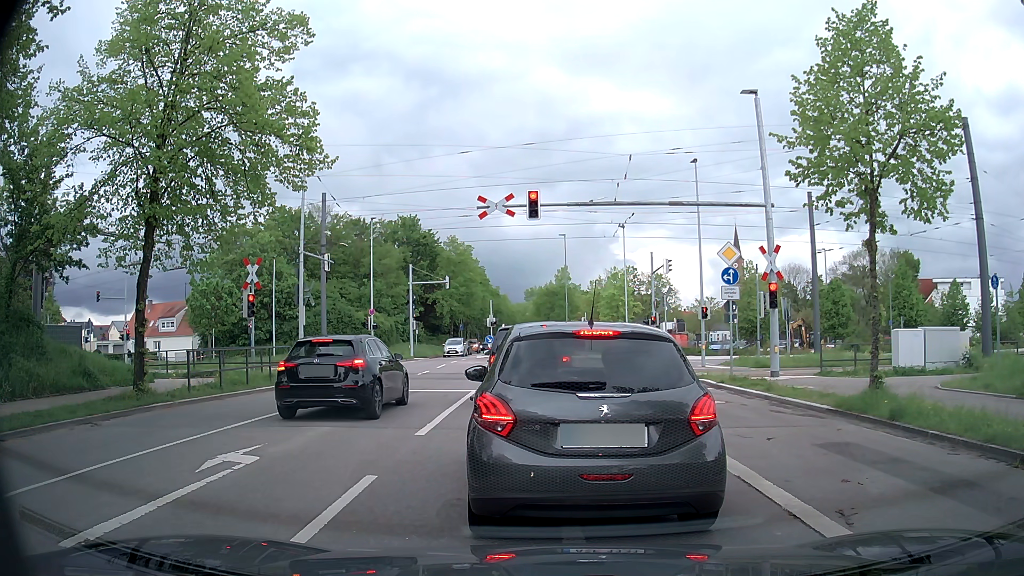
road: tertiary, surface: asphalt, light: Day
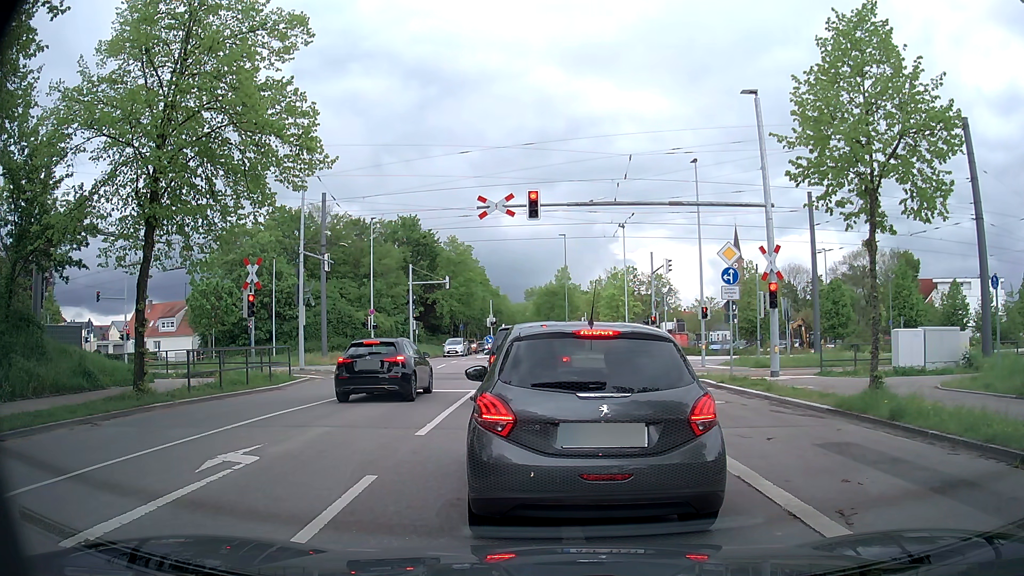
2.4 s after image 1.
(0.0, 0.0) m; 0°
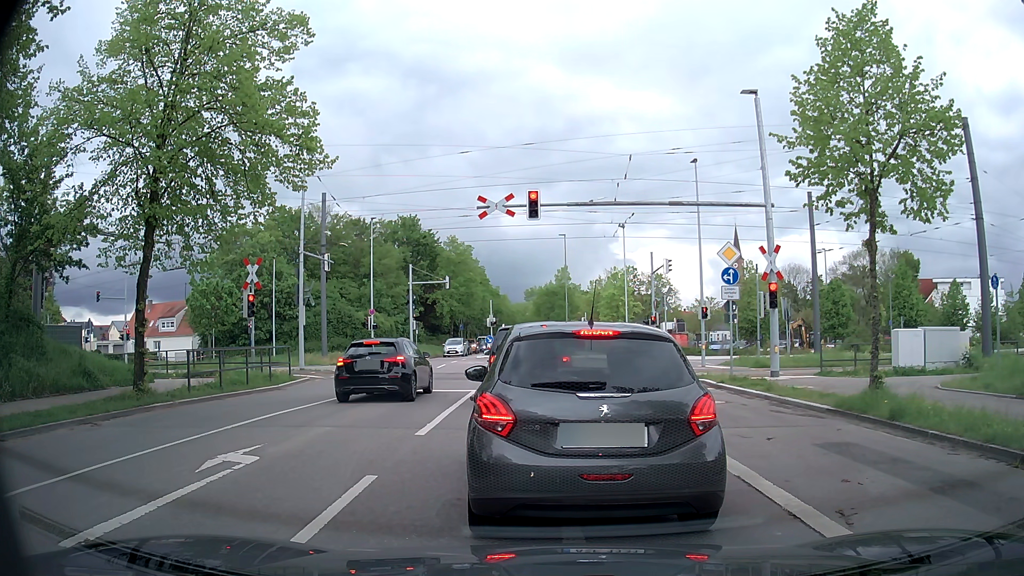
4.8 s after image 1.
(0.0, 0.0) m; 0°
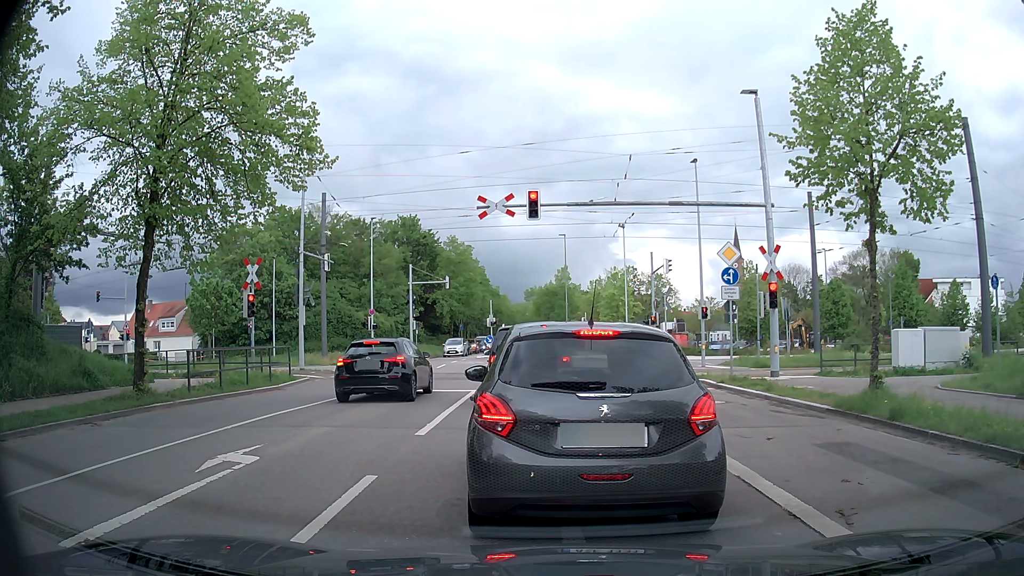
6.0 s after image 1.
(0.0, 0.0) m; 0°
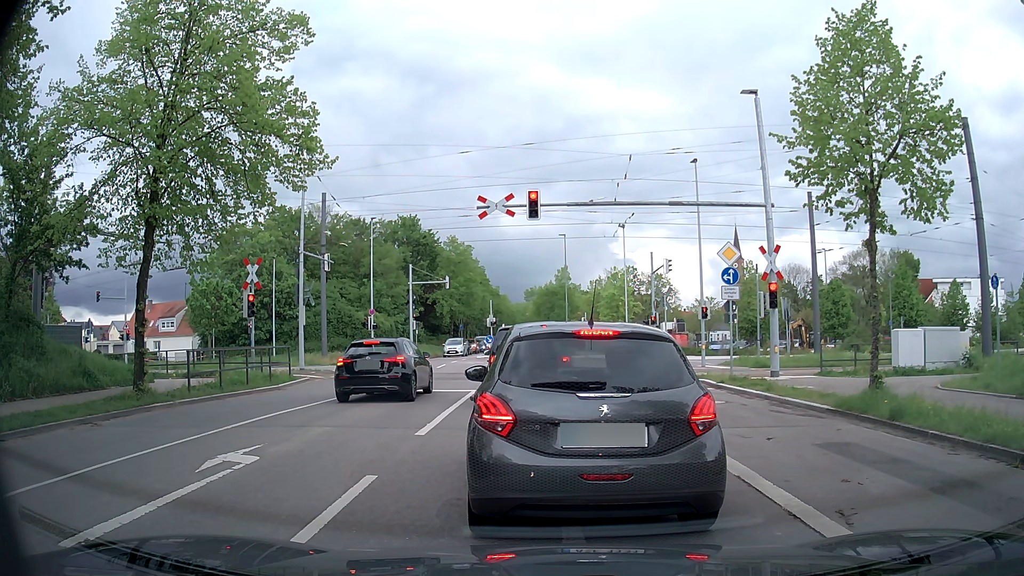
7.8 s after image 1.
(0.0, 0.0) m; 0°
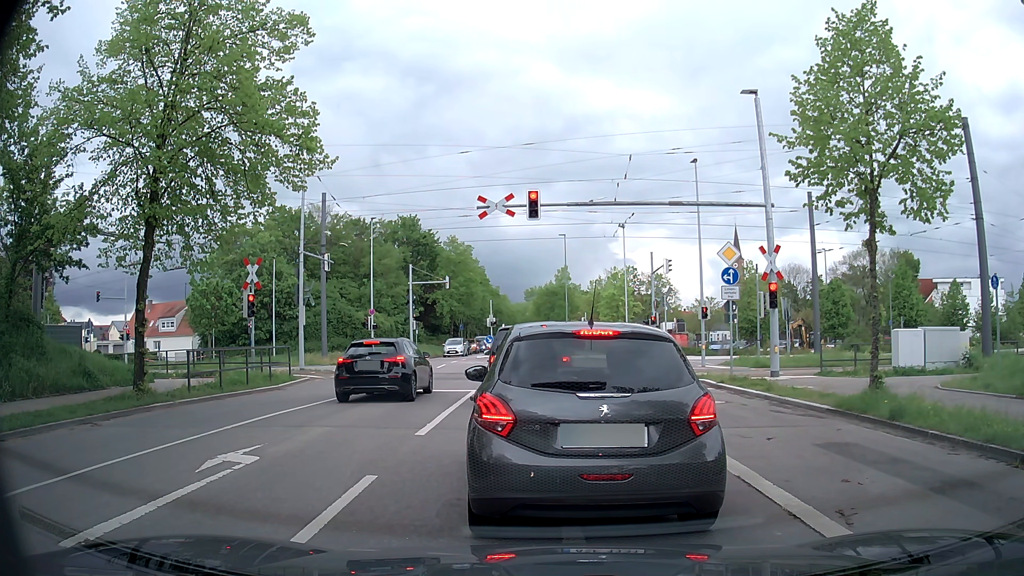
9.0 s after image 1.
(0.0, 0.0) m; 0°
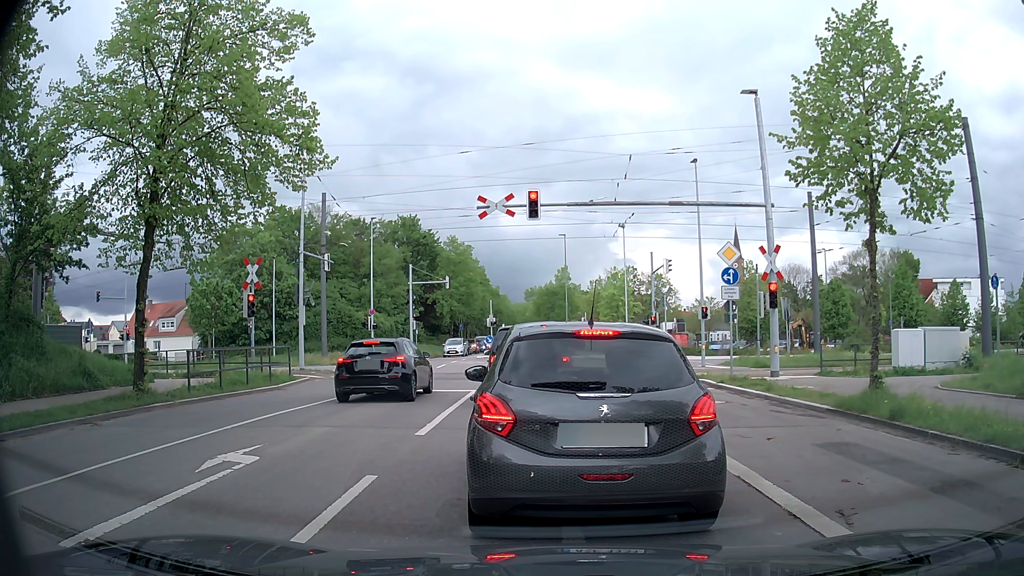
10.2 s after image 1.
(0.0, 0.0) m; 0°
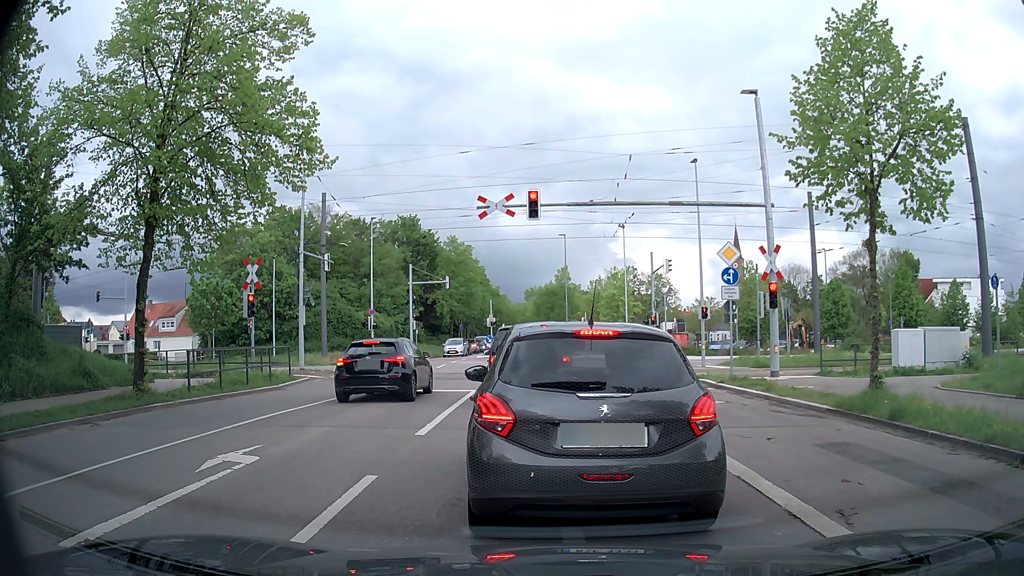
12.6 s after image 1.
(0.0, 0.0) m; 0°
